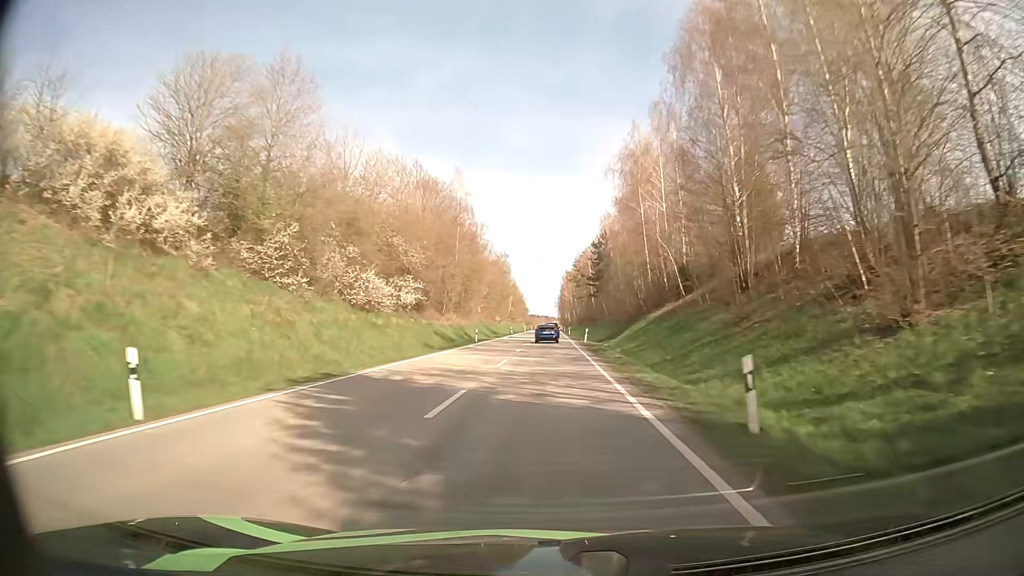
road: secondary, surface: asphalt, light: Day
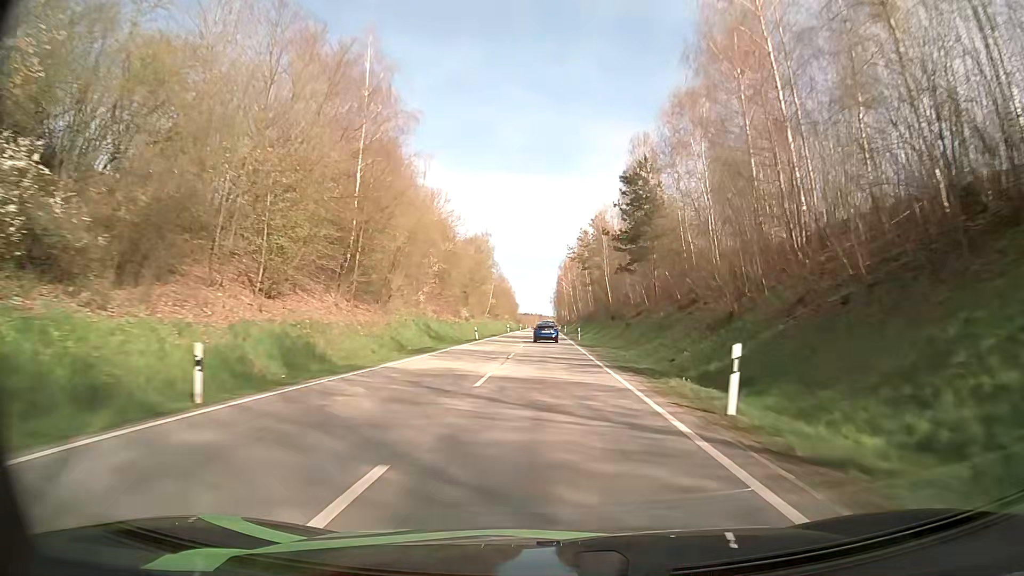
(0.0, +43.4) m; 0°
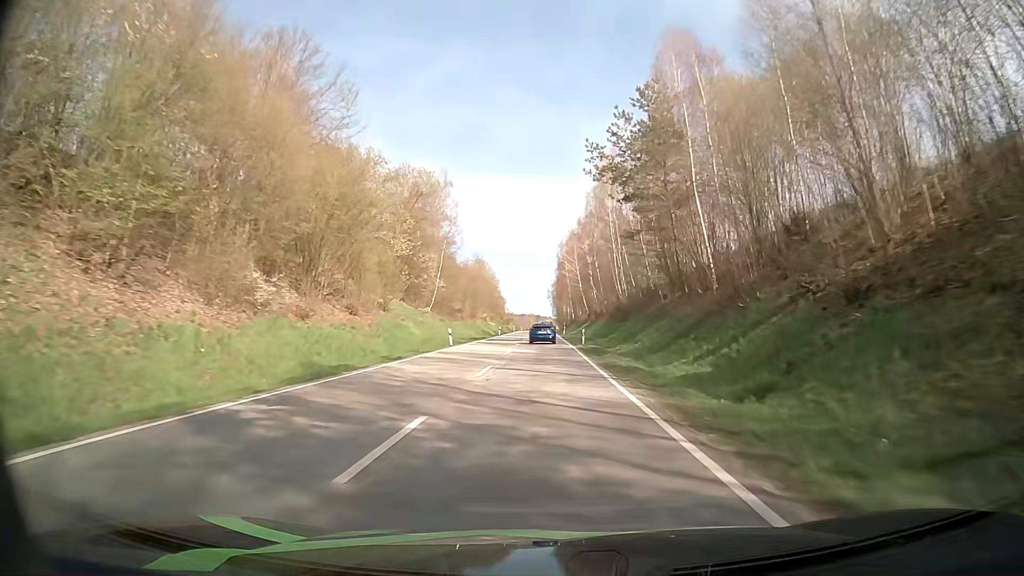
(+0.5, +57.2) m; +1°
(0, +10) (0, +20) (0, +30) (0, +40) (0, +50) (0, +60) (0, +70) (0, +80) (0, +90) (-1, +100) m
